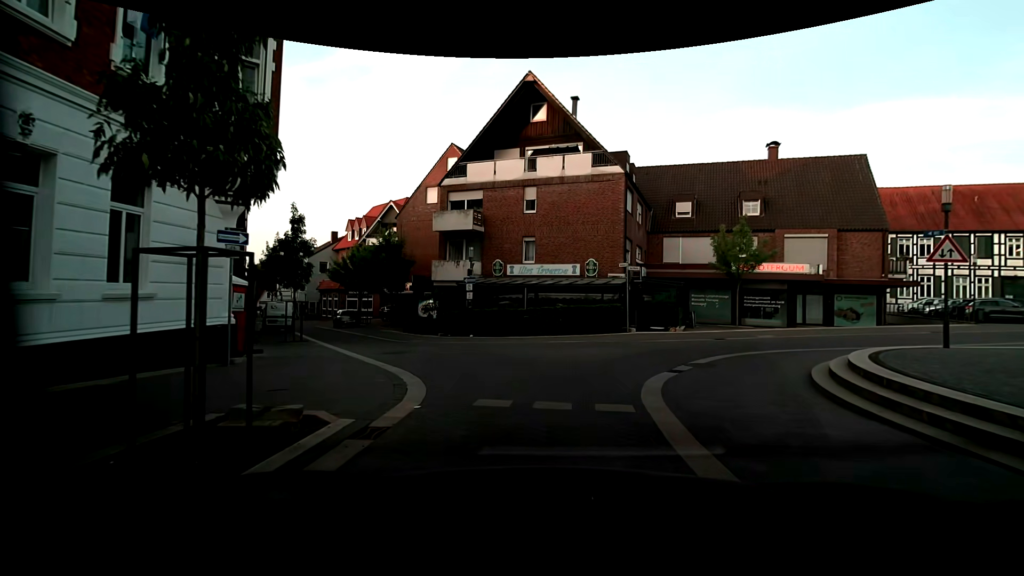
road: residential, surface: paving_stones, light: Day
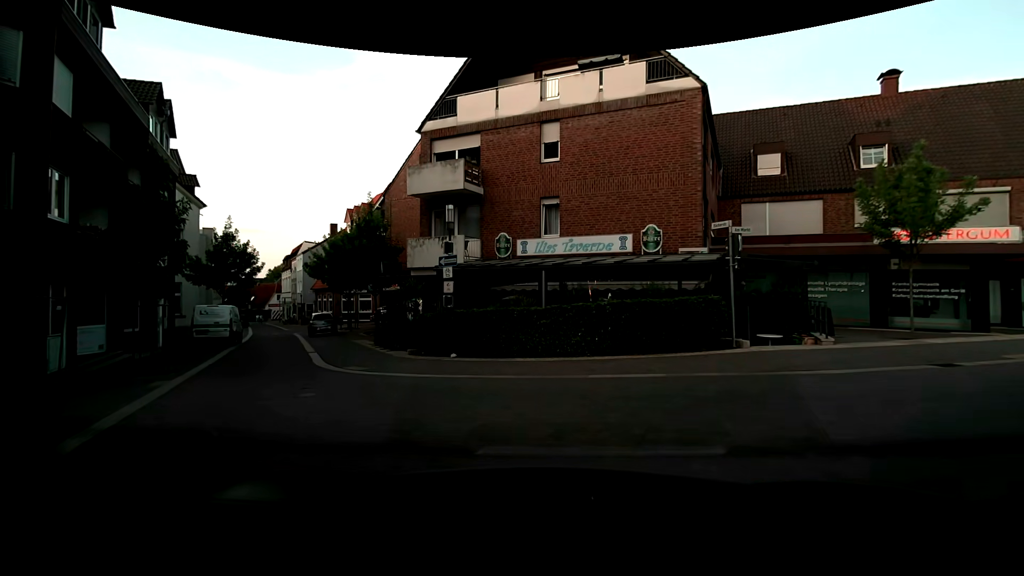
(+0.3, +9.7) m; -2°
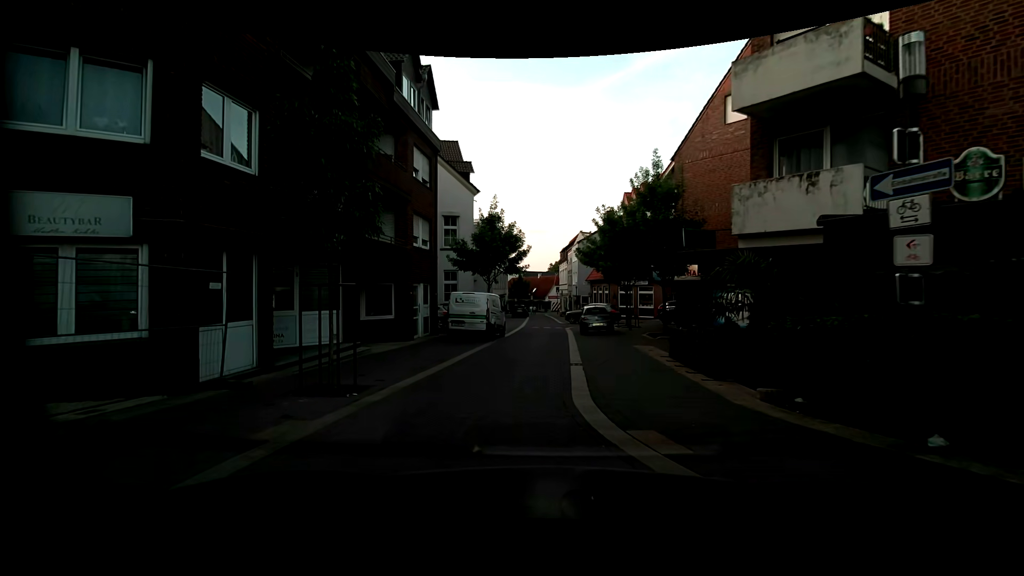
(-1.9, +7.6) m; -28°
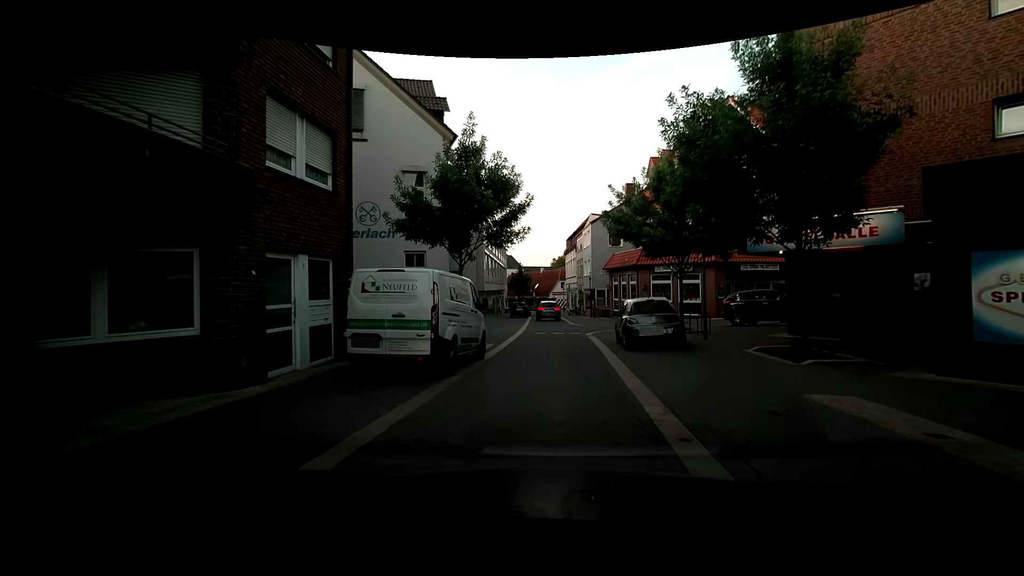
(-0.9, +11.5) m; 0°
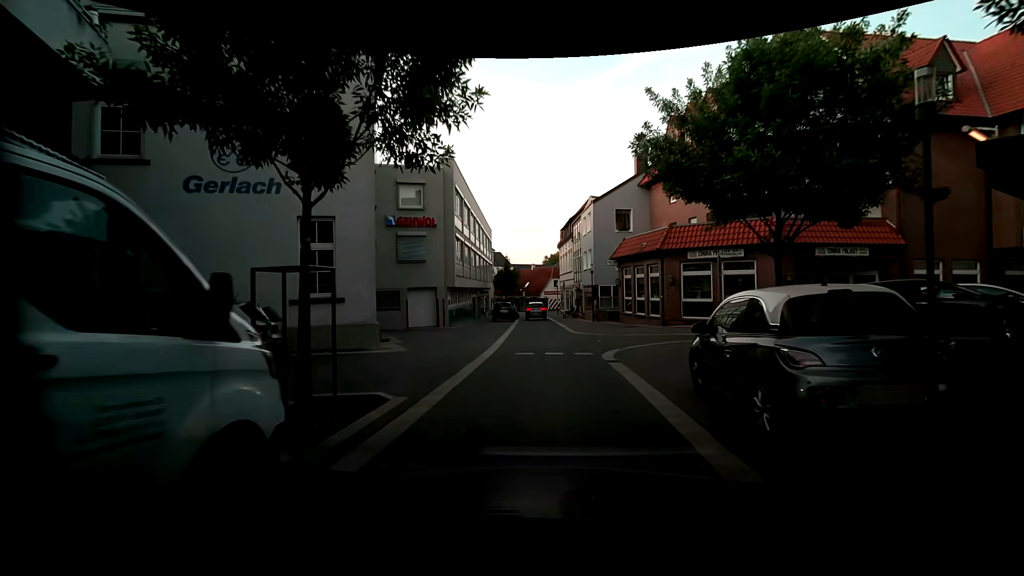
(-0.3, +9.7) m; -2°
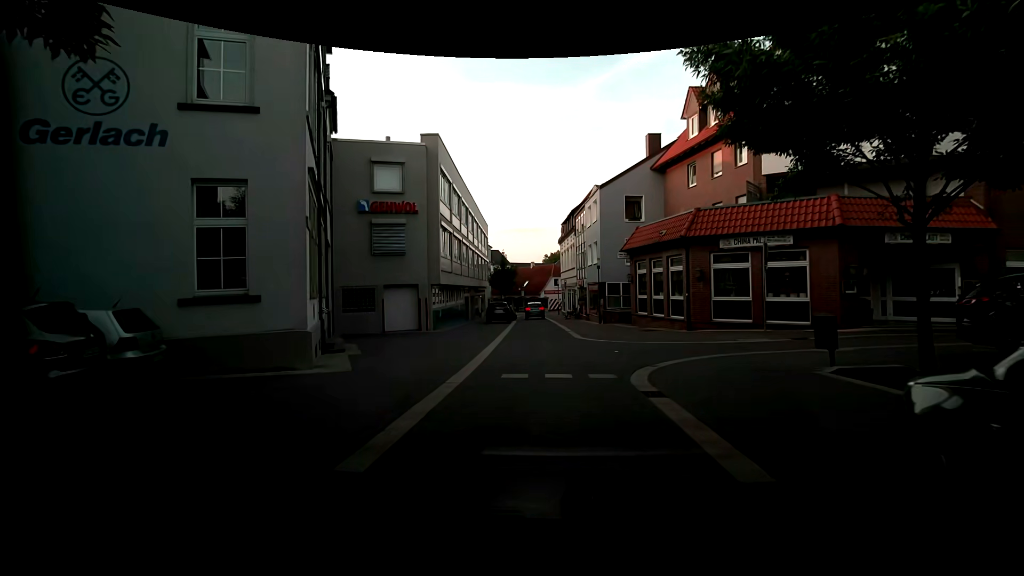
(0.0, +4.3) m; -1°
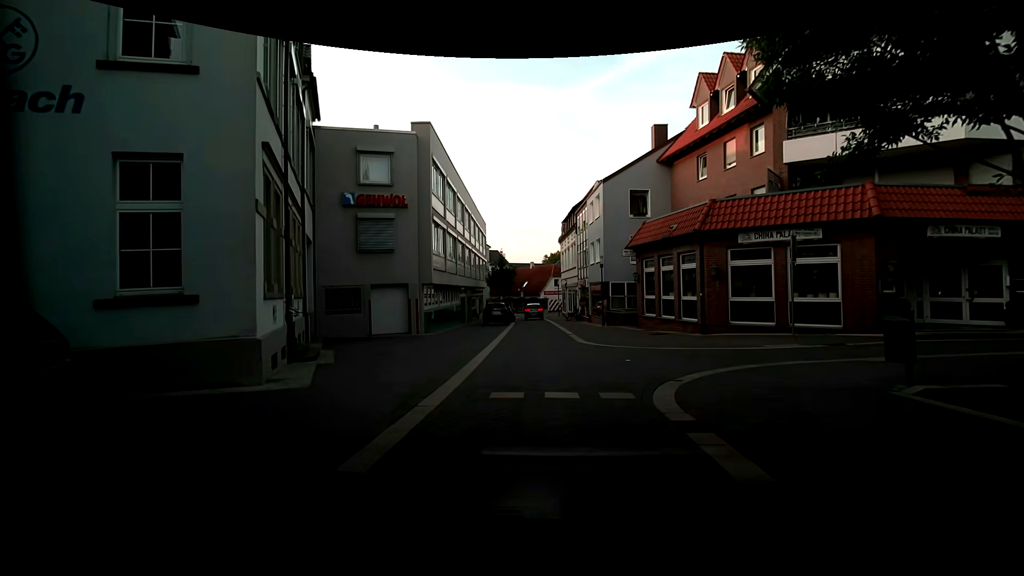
(0.0, +1.9) m; 0°
